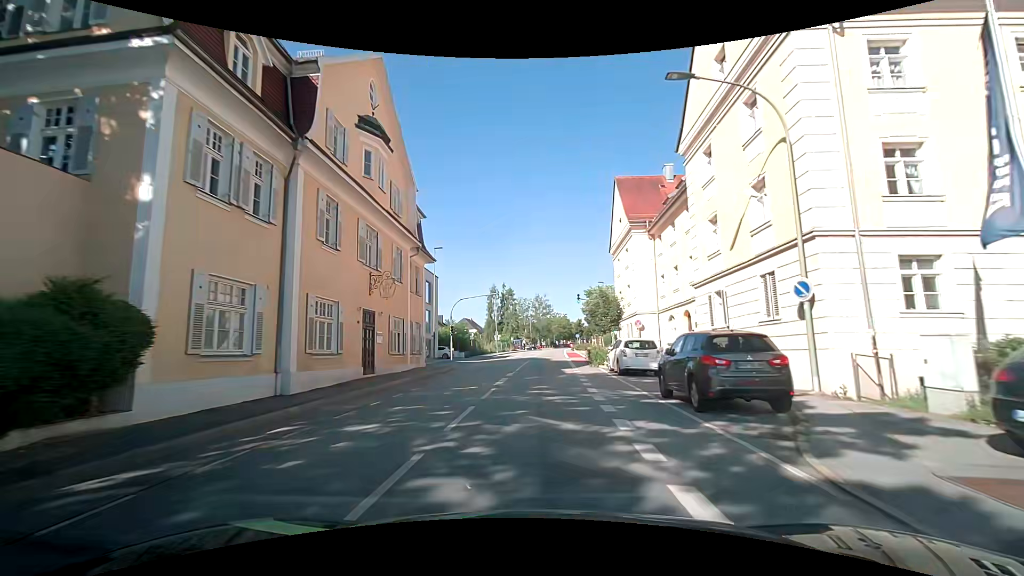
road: tertiary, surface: asphalt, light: Day
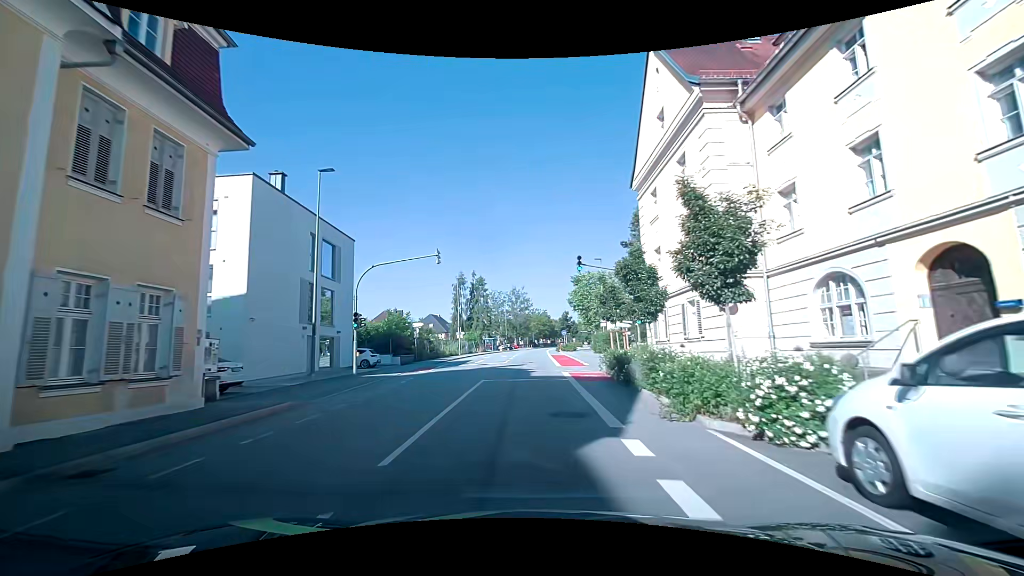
(+0.5, +20.0) m; +3°
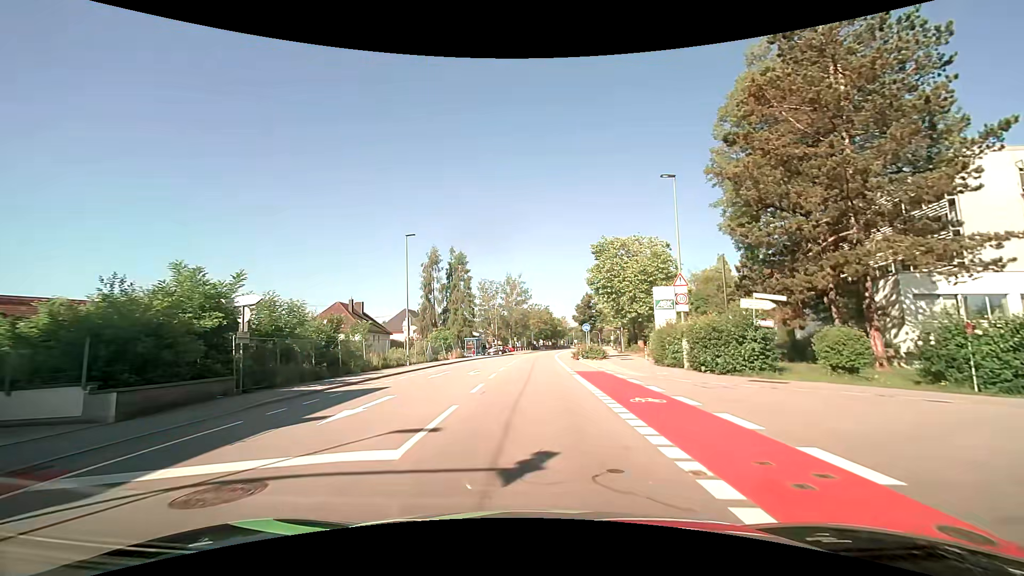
(-0.3, +27.4) m; -1°
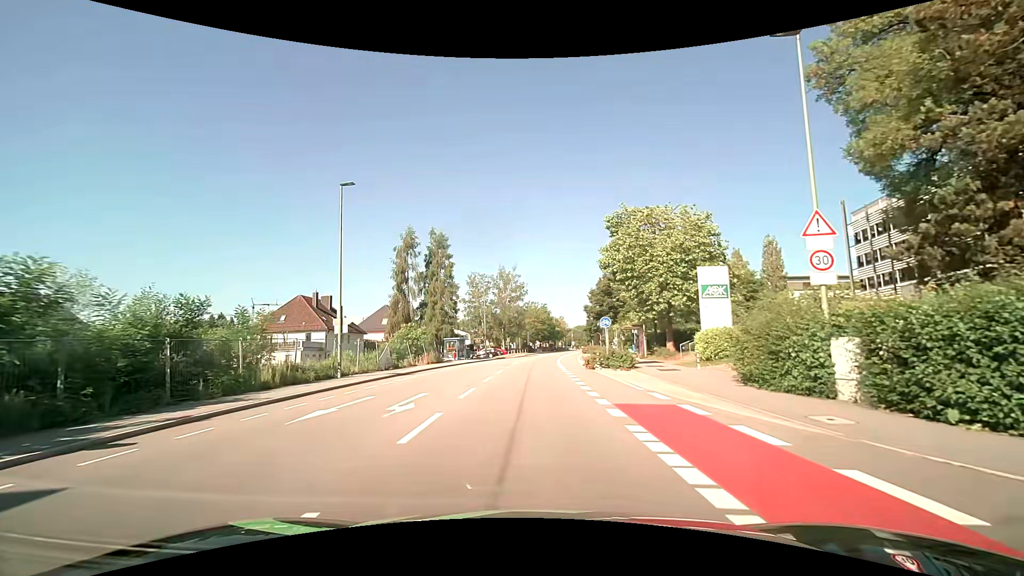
(+0.3, +12.8) m; +2°
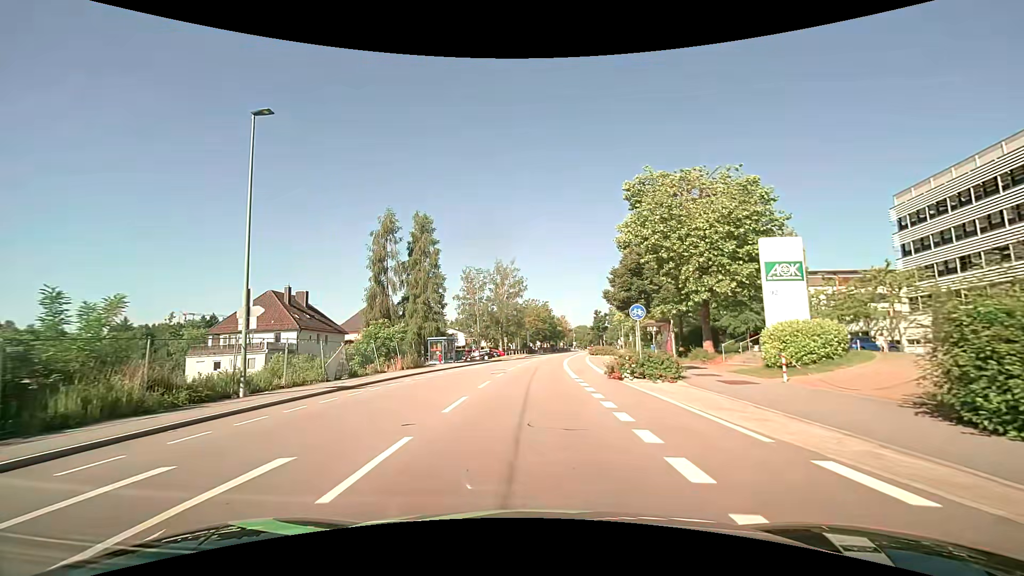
(0.0, +8.6) m; 0°
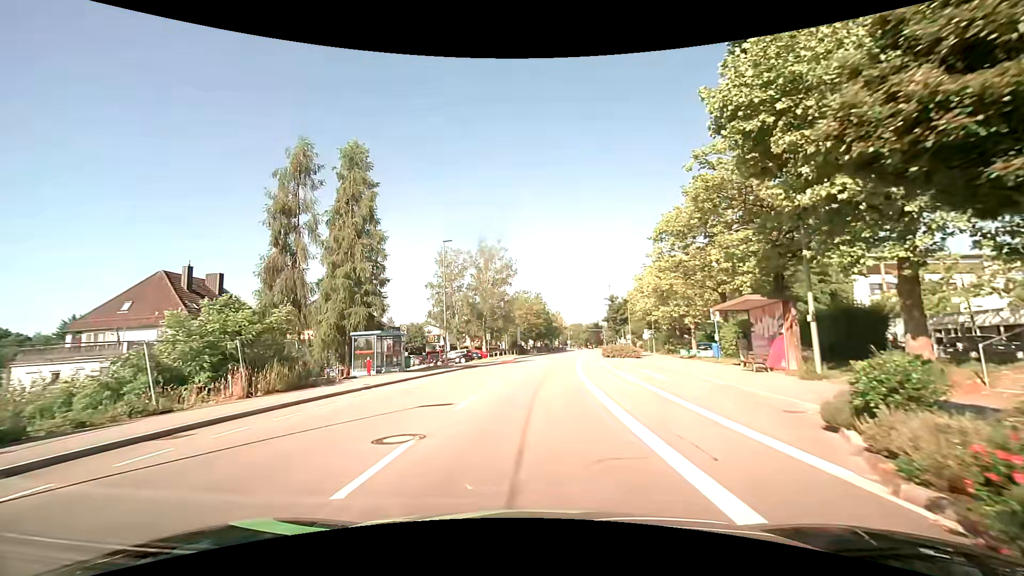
(0.0, +17.8) m; +1°
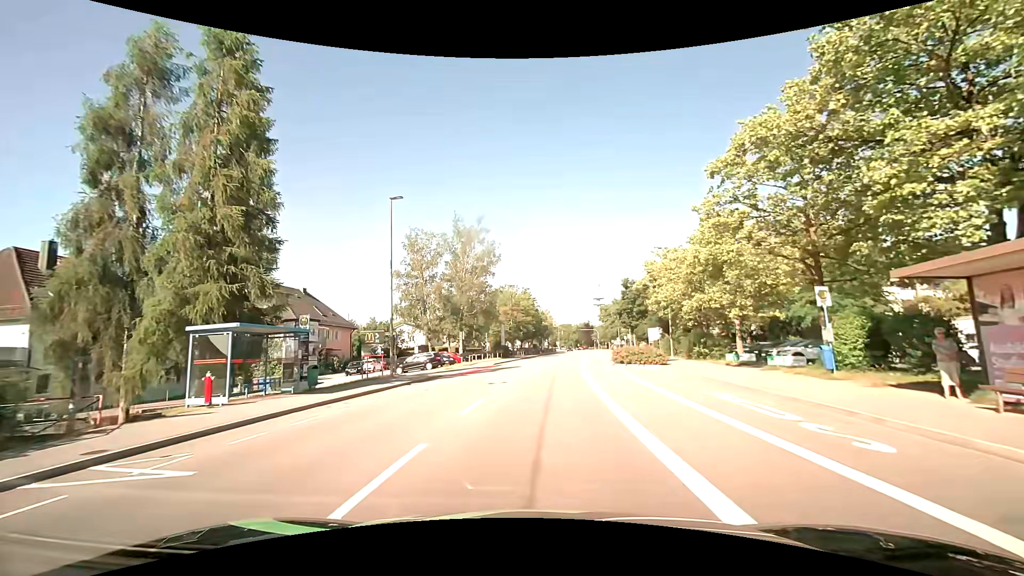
(+0.1, +12.3) m; +1°
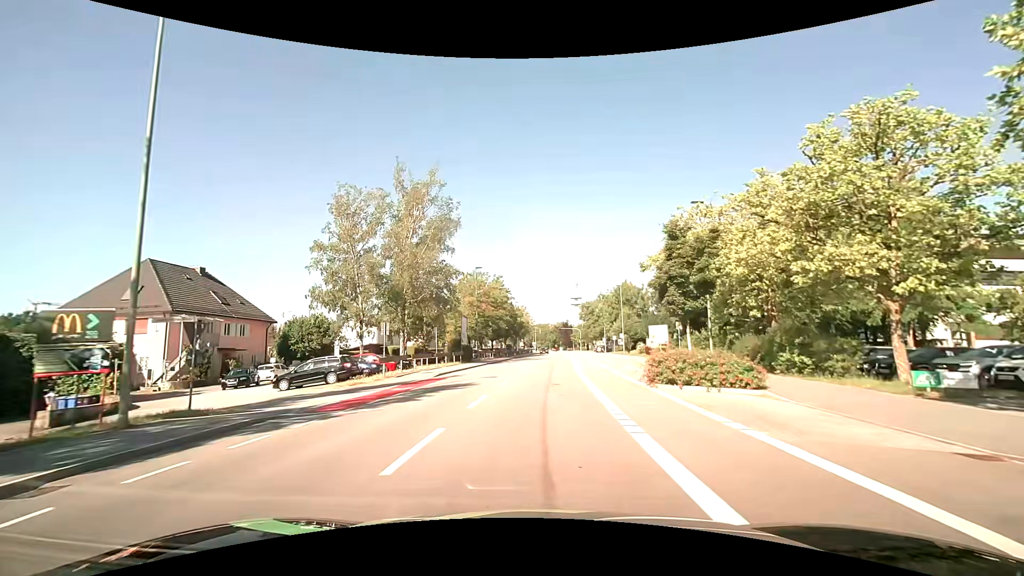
(+0.4, +16.4) m; +2°
(0, +10) (+1, +20) (+1, +30) (+2, +40) (+3, +50) (+4, +60) (+5, +70) (+5, +80) (+6, +90) (+7, +100) m
